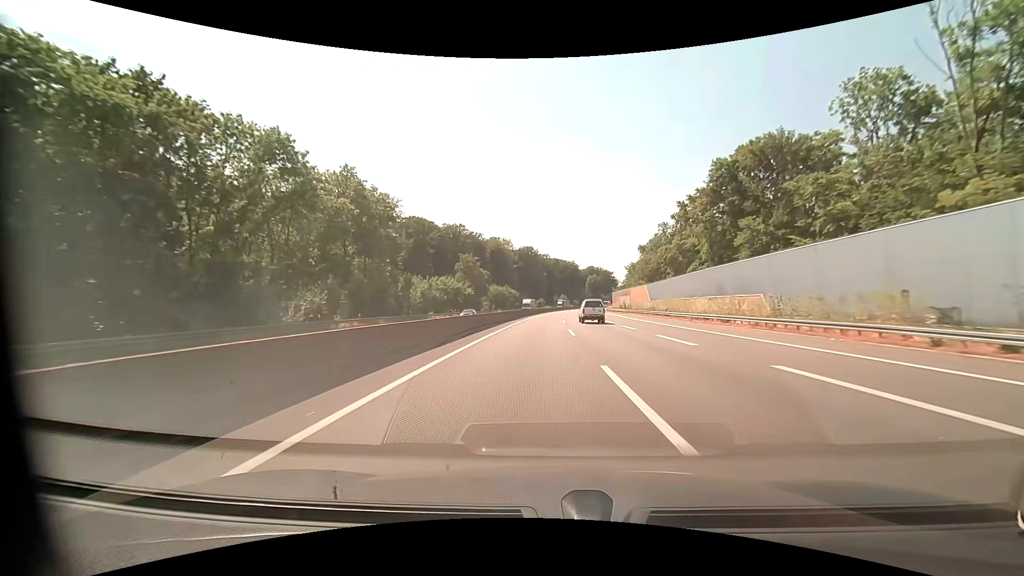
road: motorway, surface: asphalt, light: Day
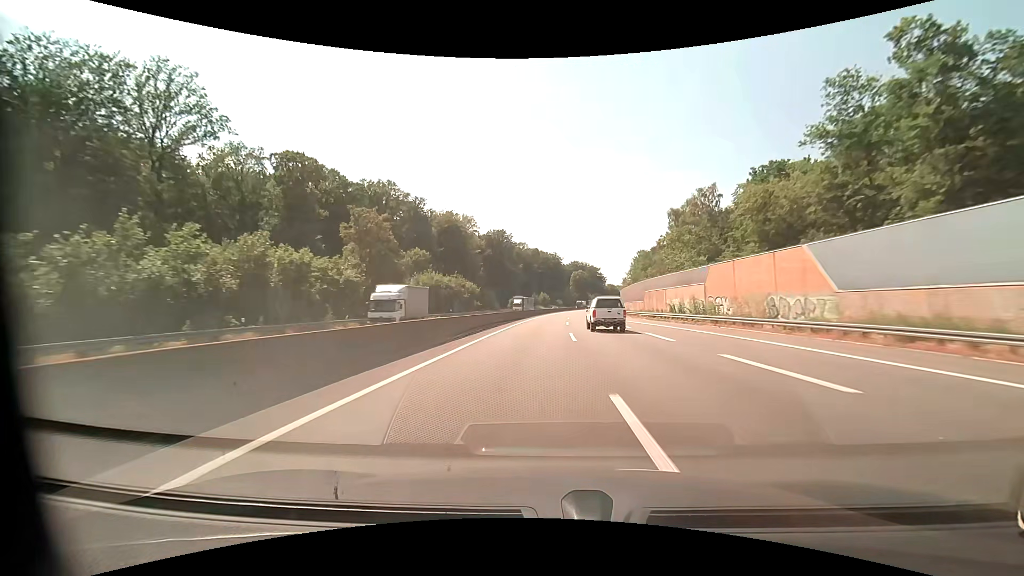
(+1.0, +57.6) m; +2°
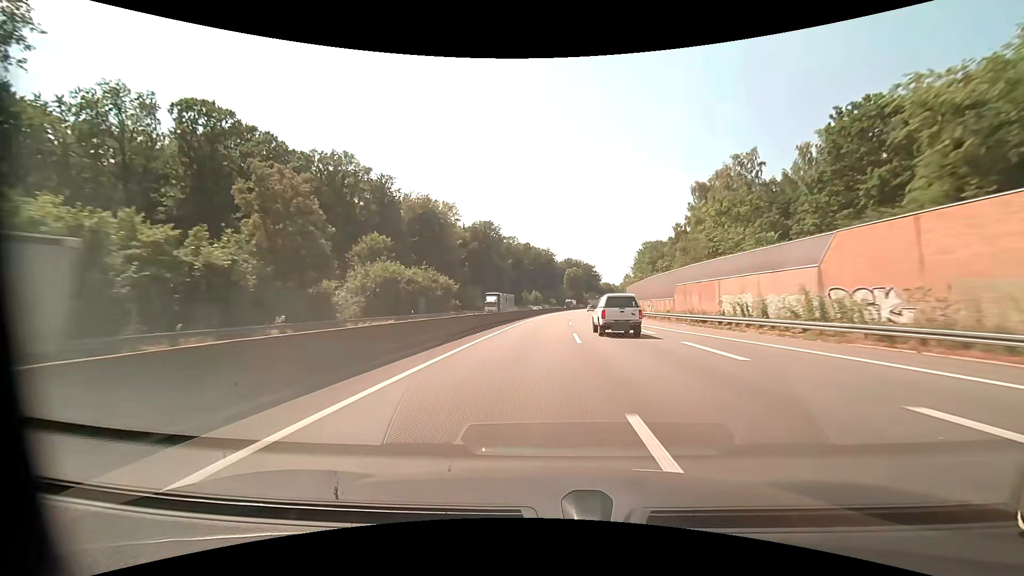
(+0.1, +19.5) m; +1°
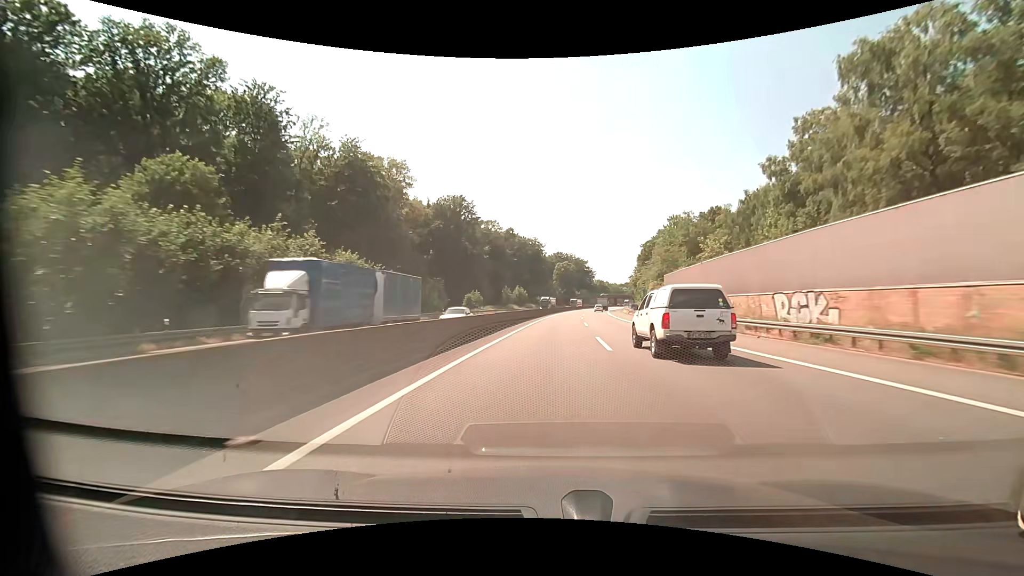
(+0.4, +38.9) m; +1°
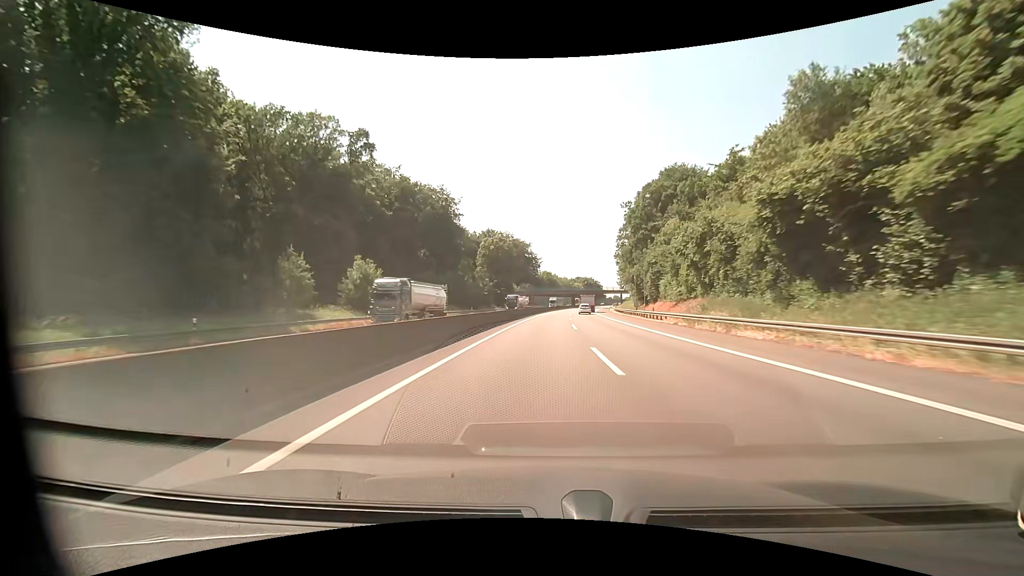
(+6.4, +95.4) m; +7°
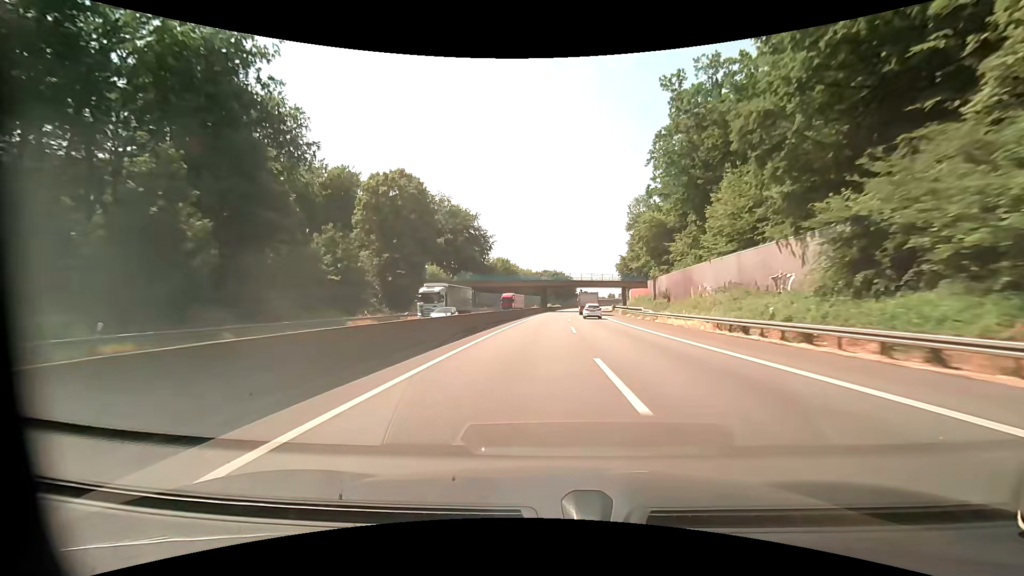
(+2.7, +75.1) m; +4°
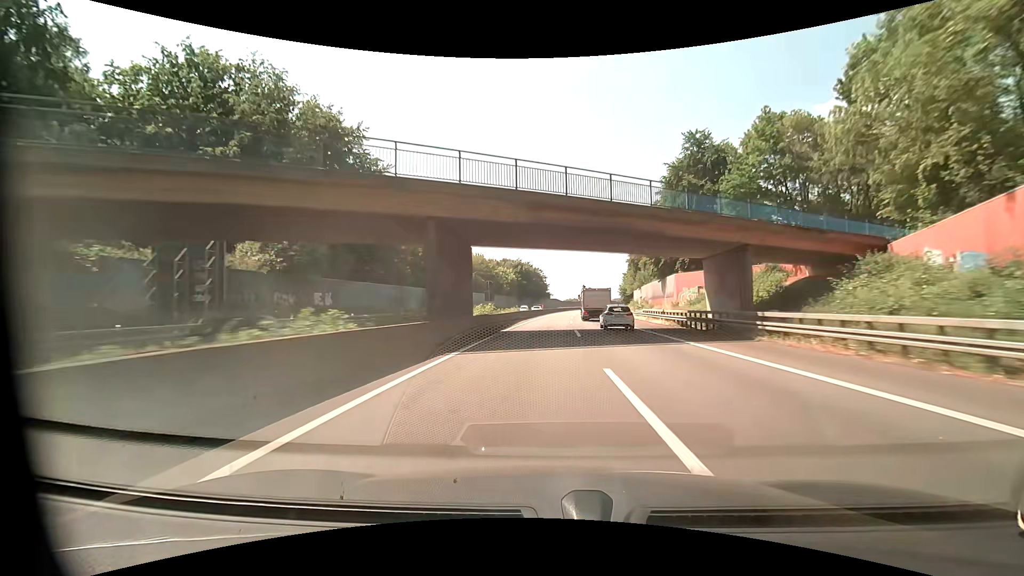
(+2.6, +74.2) m; +4°
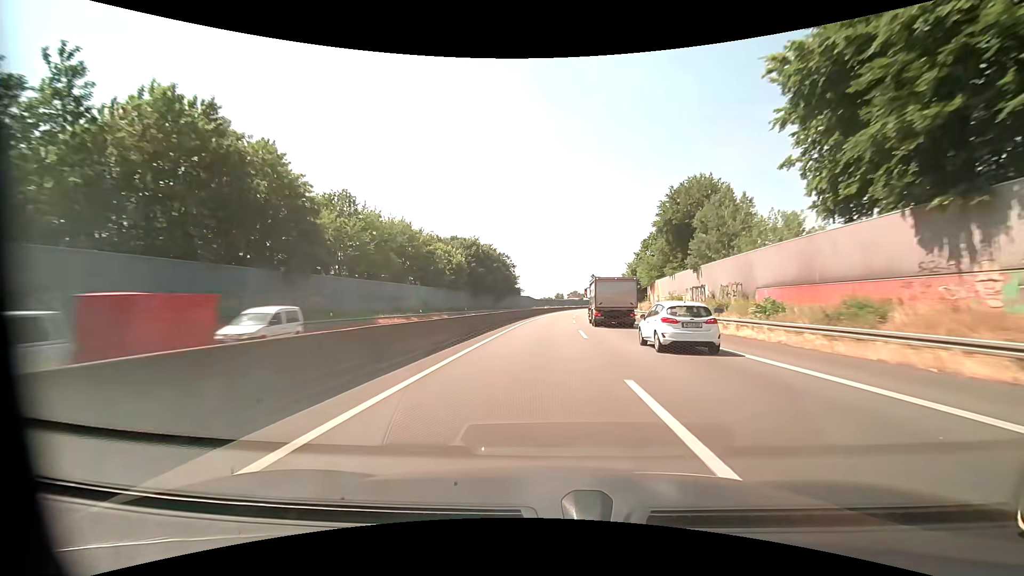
(+1.0, +55.7) m; +3°
(0, +10) (0, +20) (0, +30) (+1, +40) (+1, +50) (+2, +60) (+2, +70) (+3, +80) (+4, +90) (+5, +100) m
